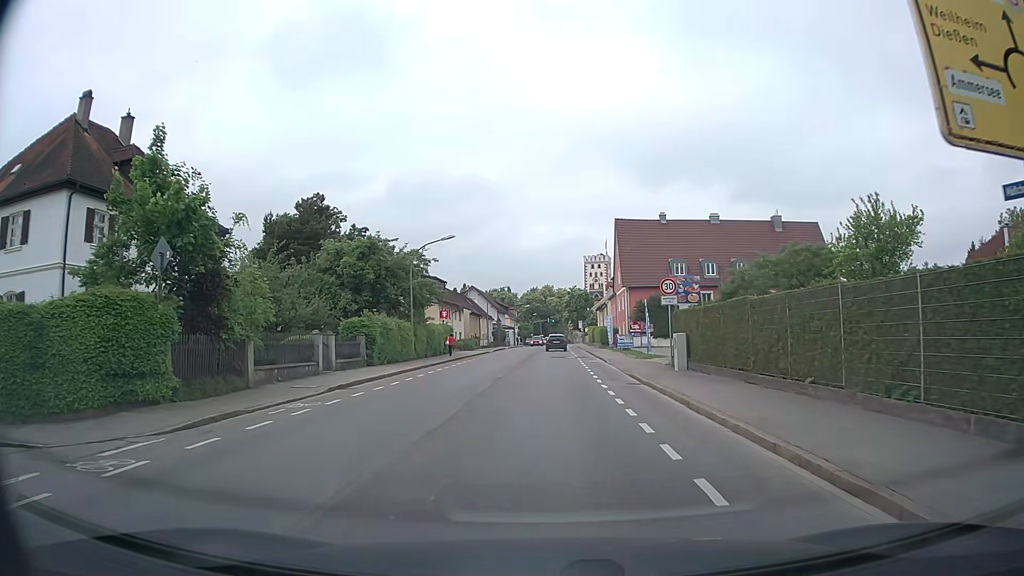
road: secondary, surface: asphalt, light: Day
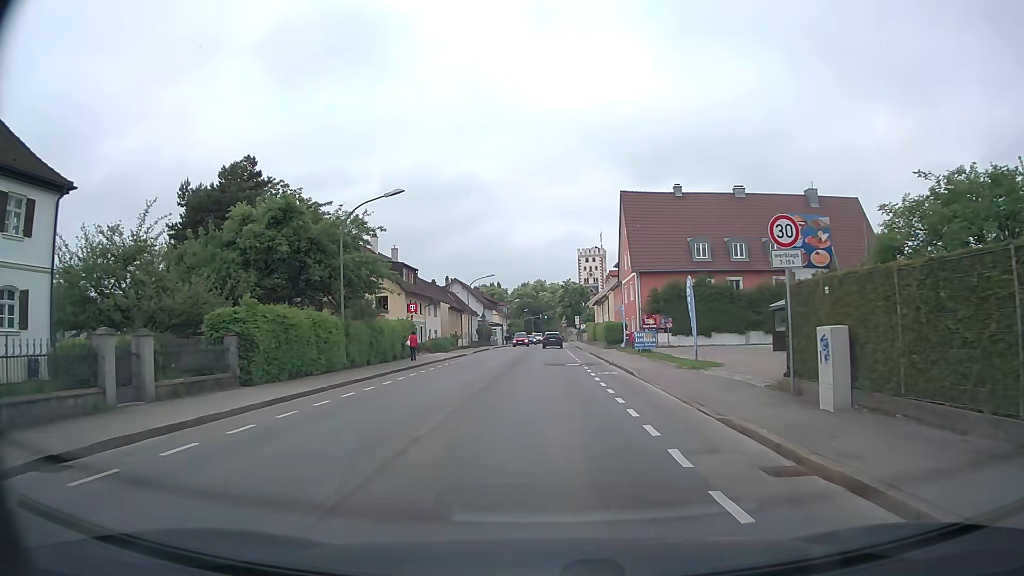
(+0.1, +12.6) m; +1°
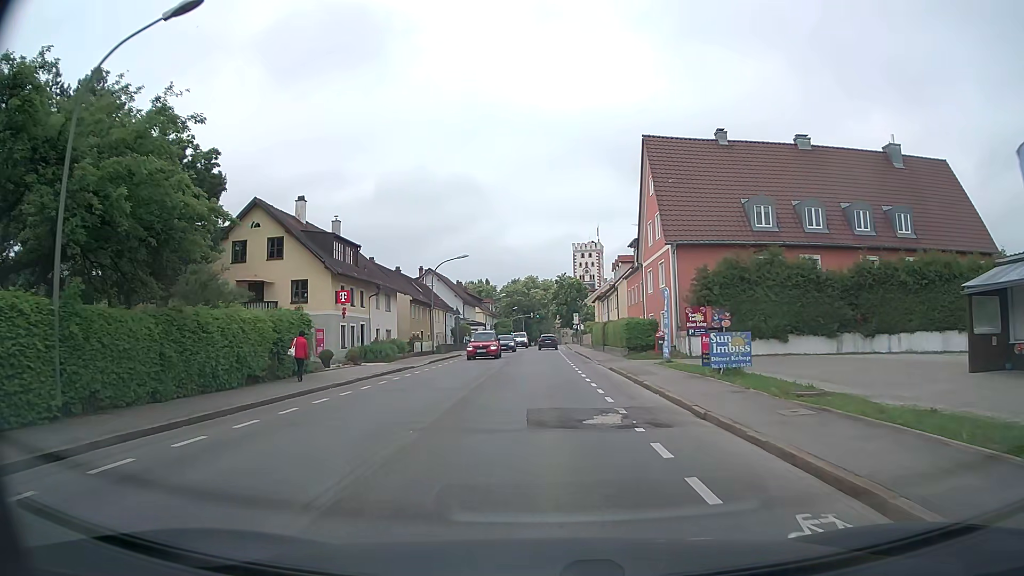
(+0.1, +17.5) m; +1°
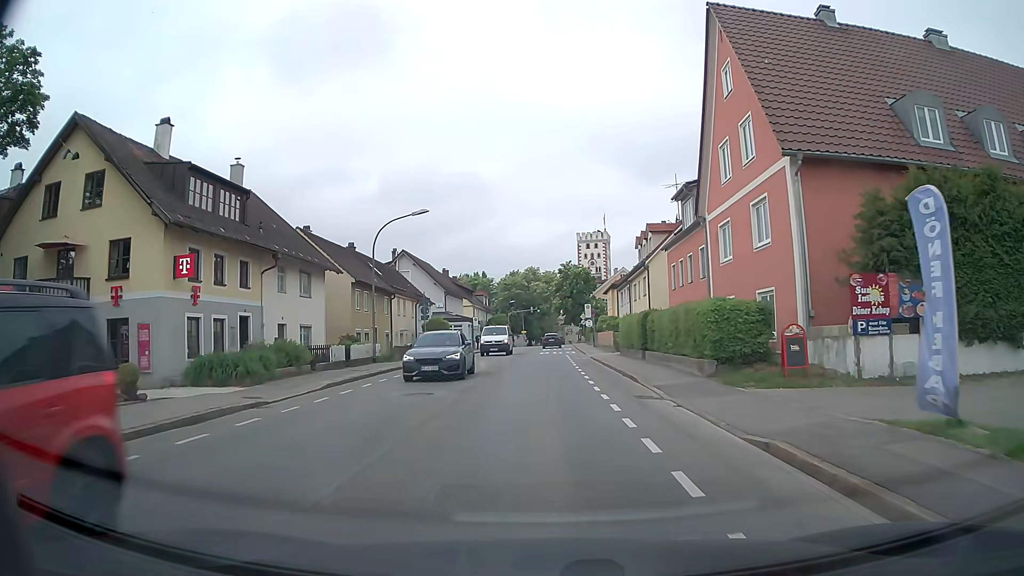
(-0.1, +17.8) m; -1°
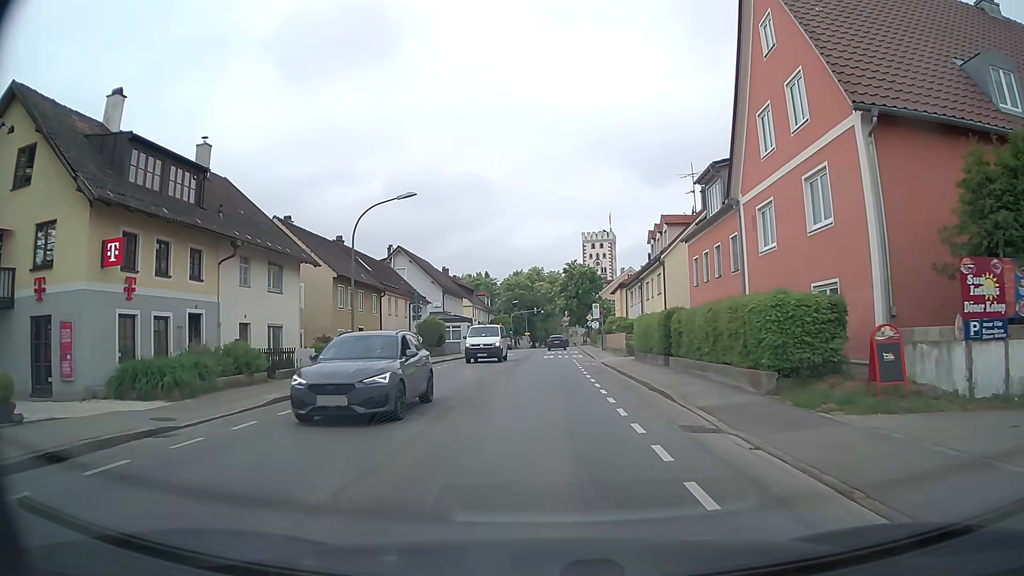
(0.0, +4.3) m; 0°
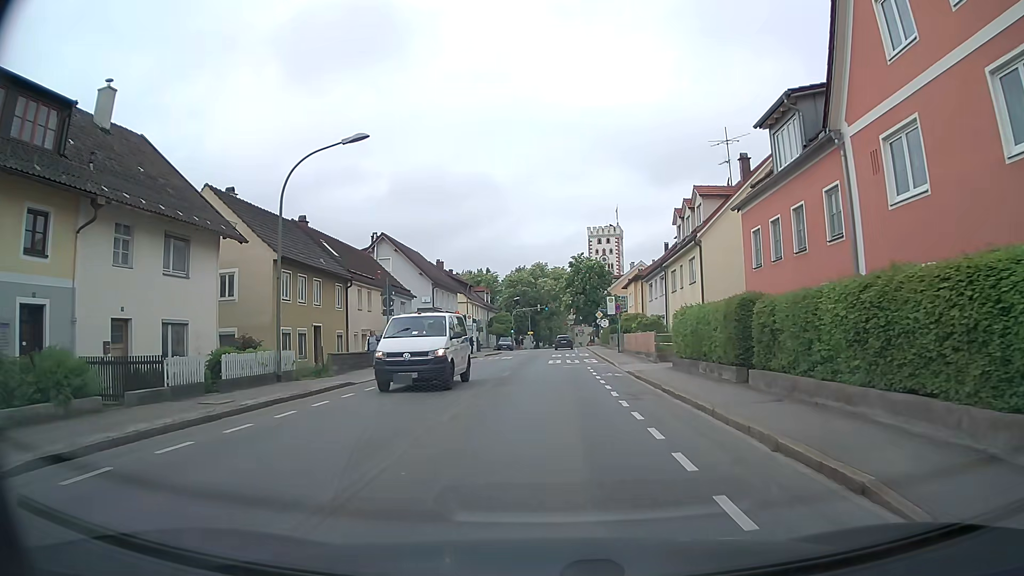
(-0.1, +8.6) m; 0°
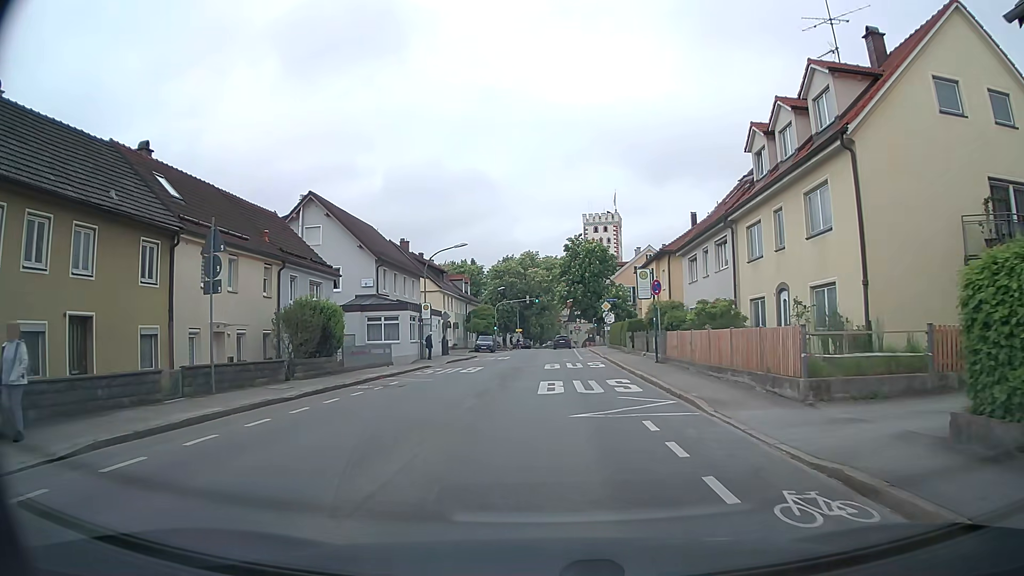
(+0.1, +17.2) m; +1°
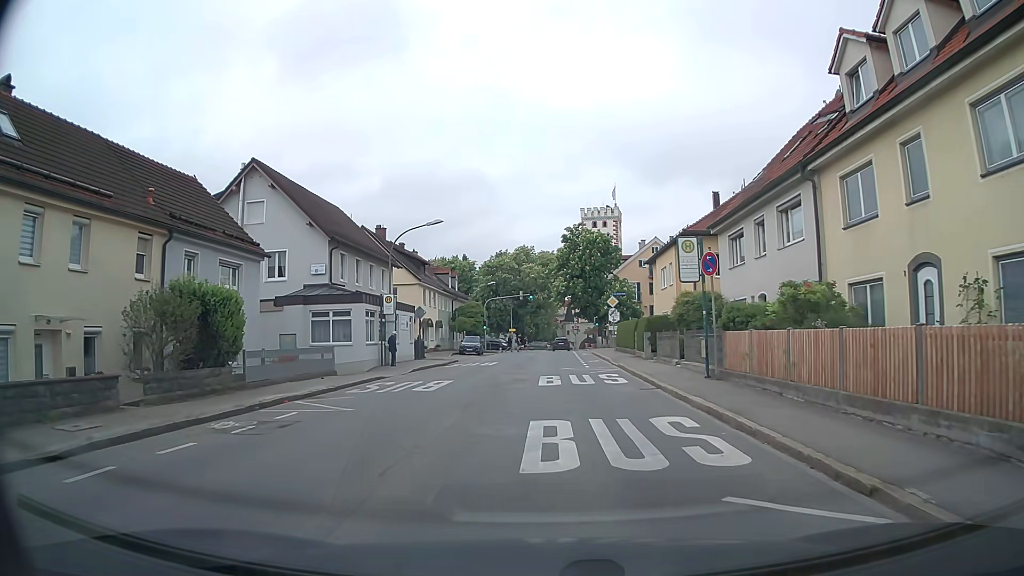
(0.0, +8.7) m; 0°
